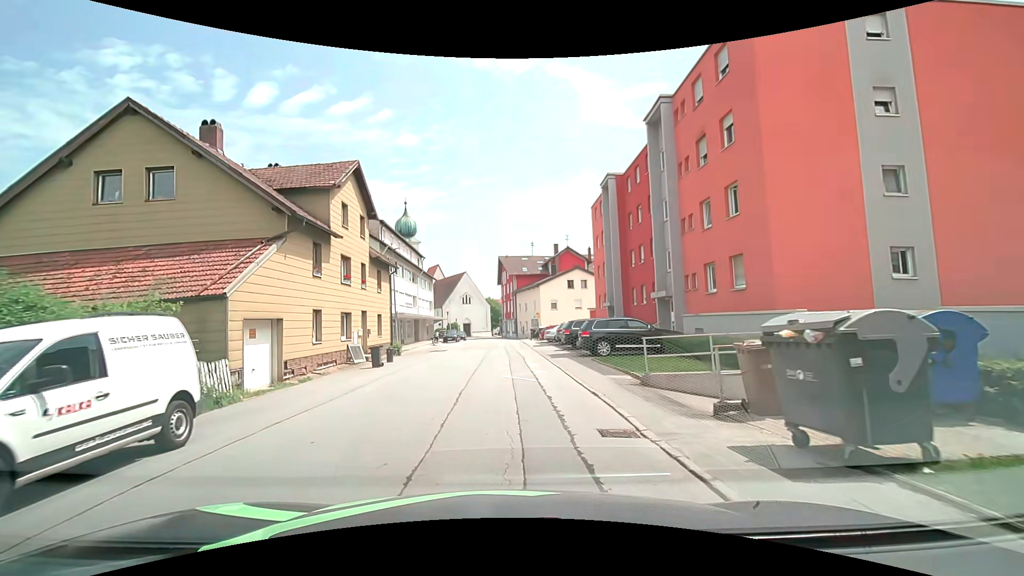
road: residential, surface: asphalt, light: Day
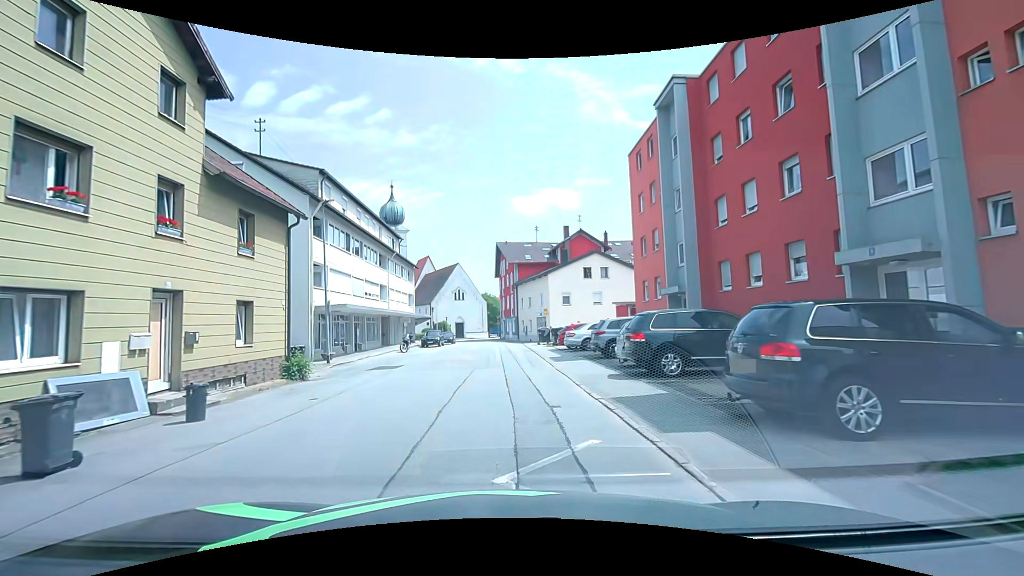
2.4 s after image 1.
(0.0, +15.3) m; +1°
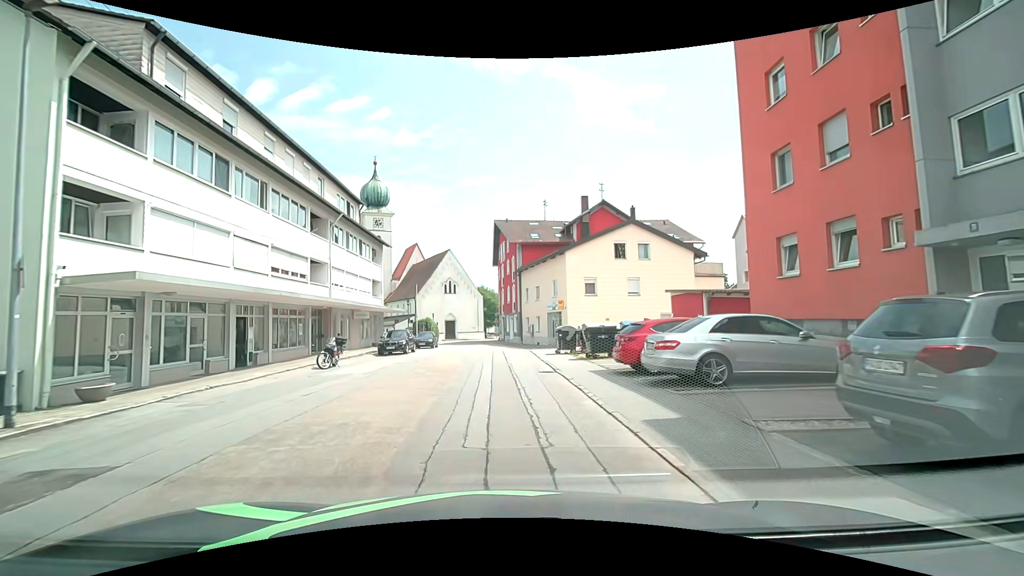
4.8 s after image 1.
(-0.2, +15.8) m; 0°
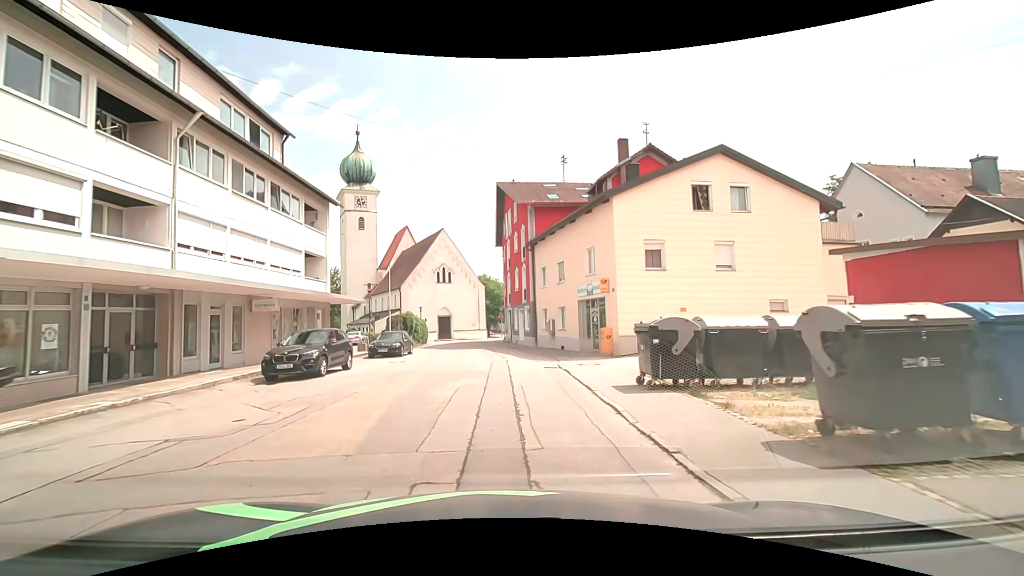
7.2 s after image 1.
(-0.2, +15.5) m; 0°
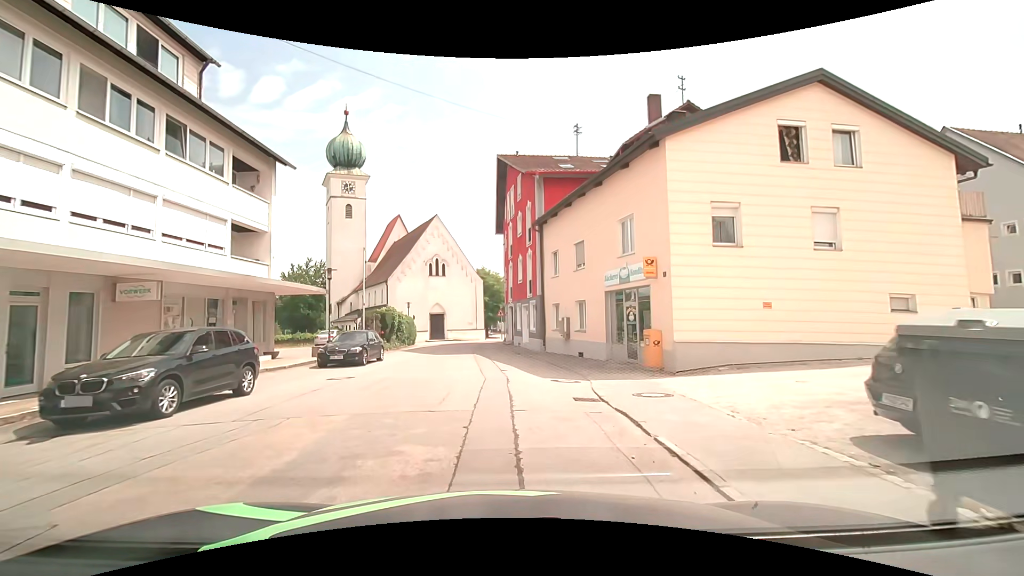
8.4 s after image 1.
(-0.1, +7.5) m; -1°
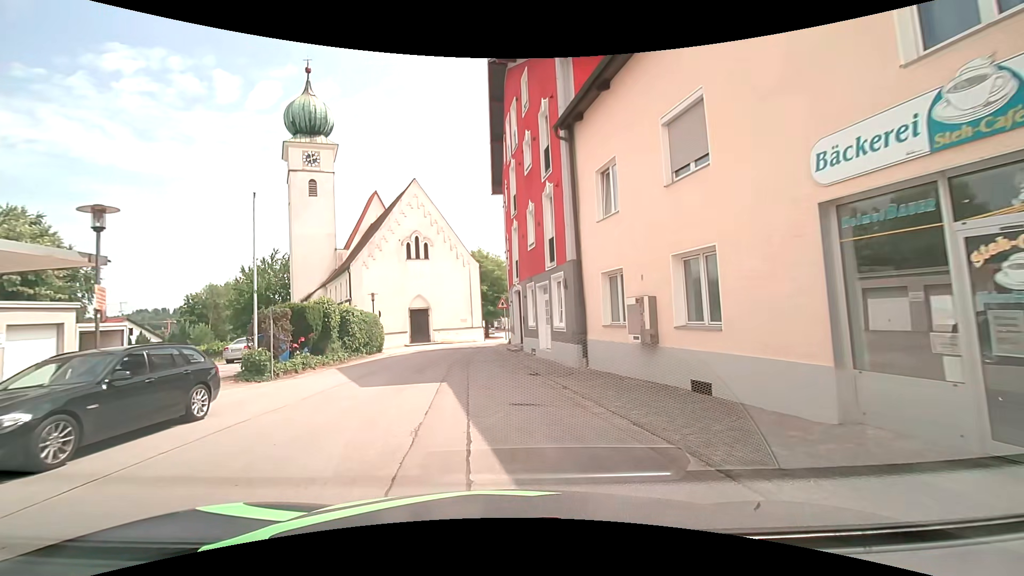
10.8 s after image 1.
(+0.1, +14.2) m; -2°
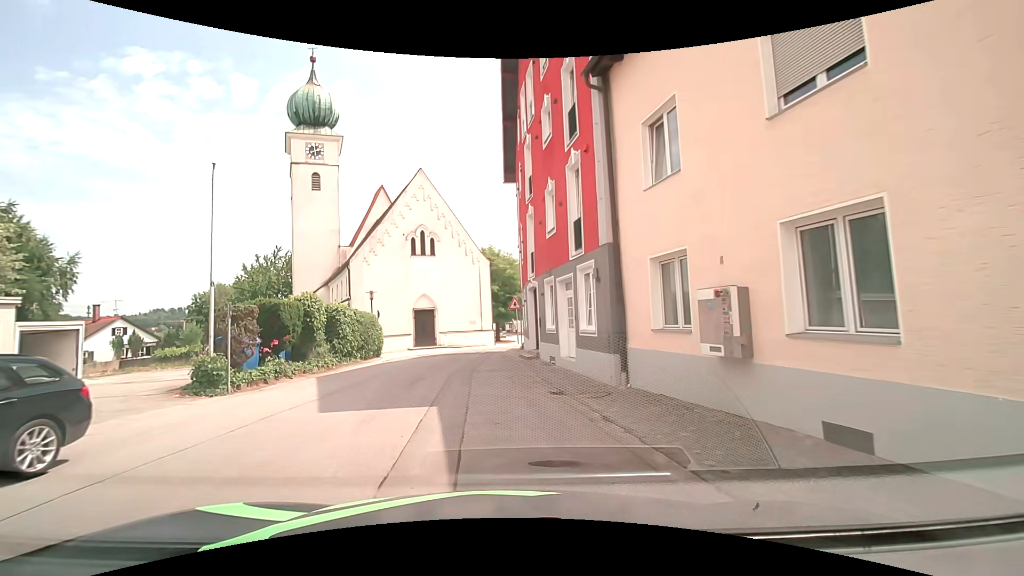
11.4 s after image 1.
(0.0, +3.6) m; 0°
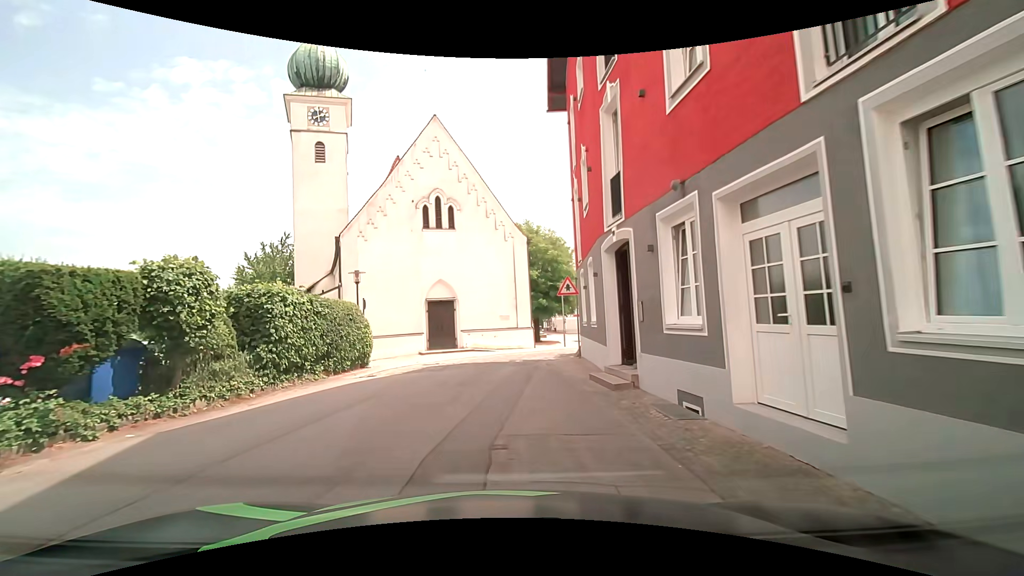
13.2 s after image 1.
(-0.3, +10.3) m; -6°
